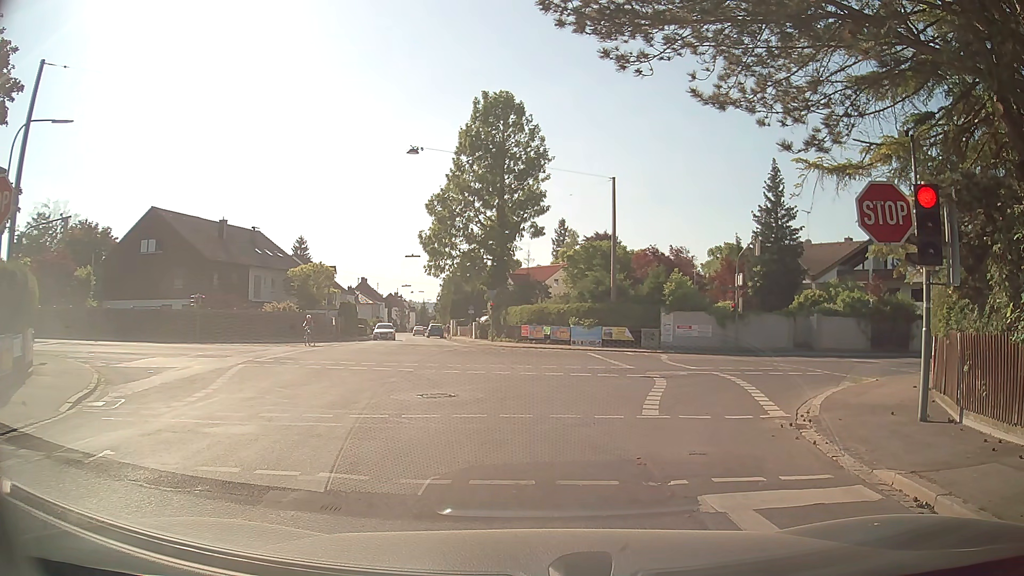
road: secondary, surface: asphalt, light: Day
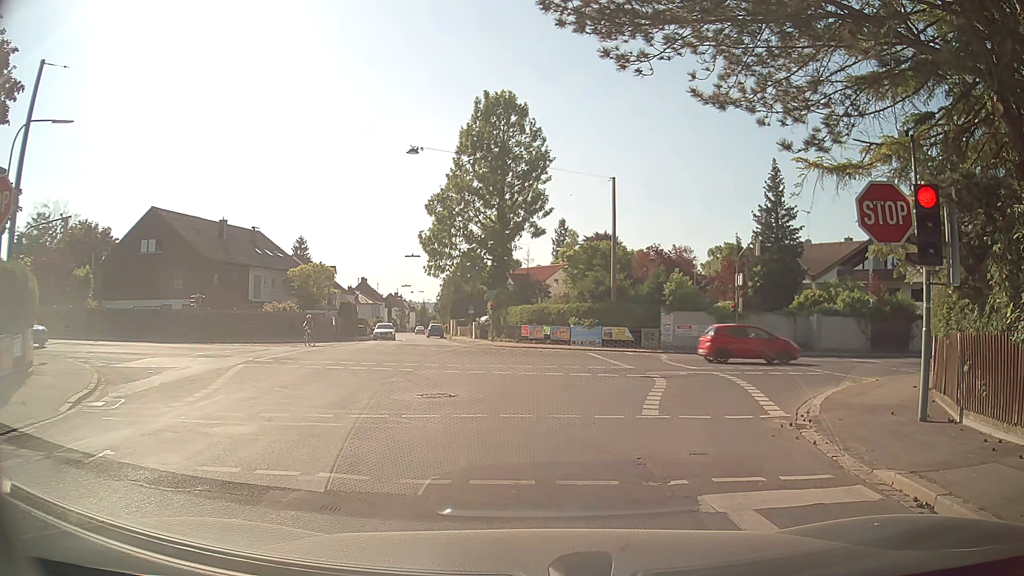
(0.0, 0.0) m; 0°
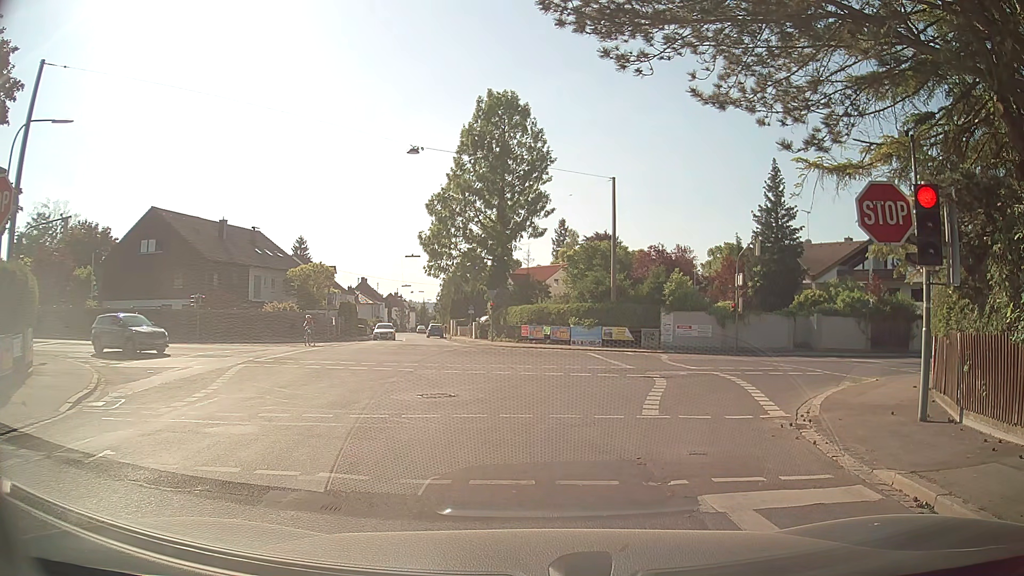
(0.0, 0.0) m; 0°
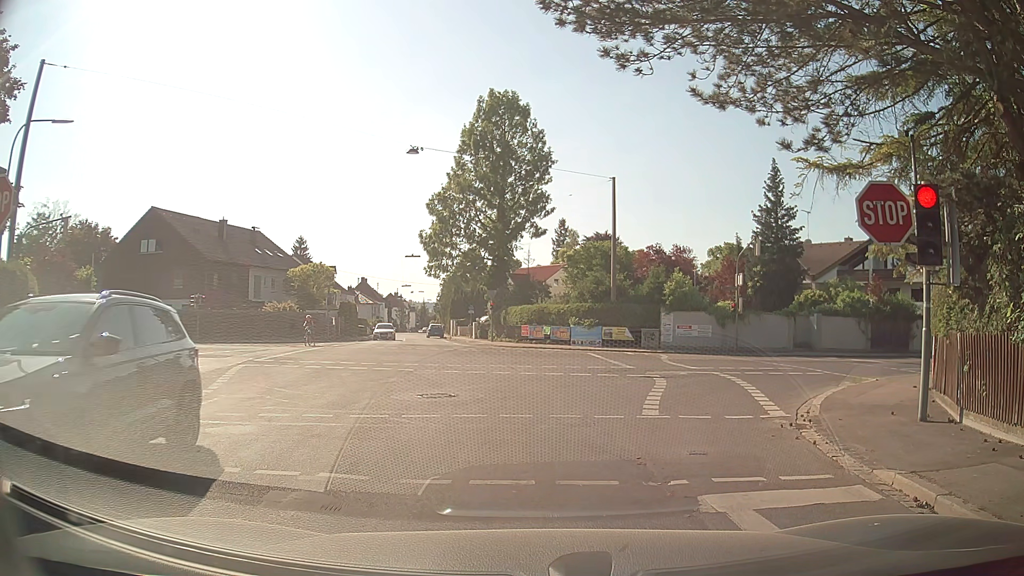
(0.0, 0.0) m; 0°
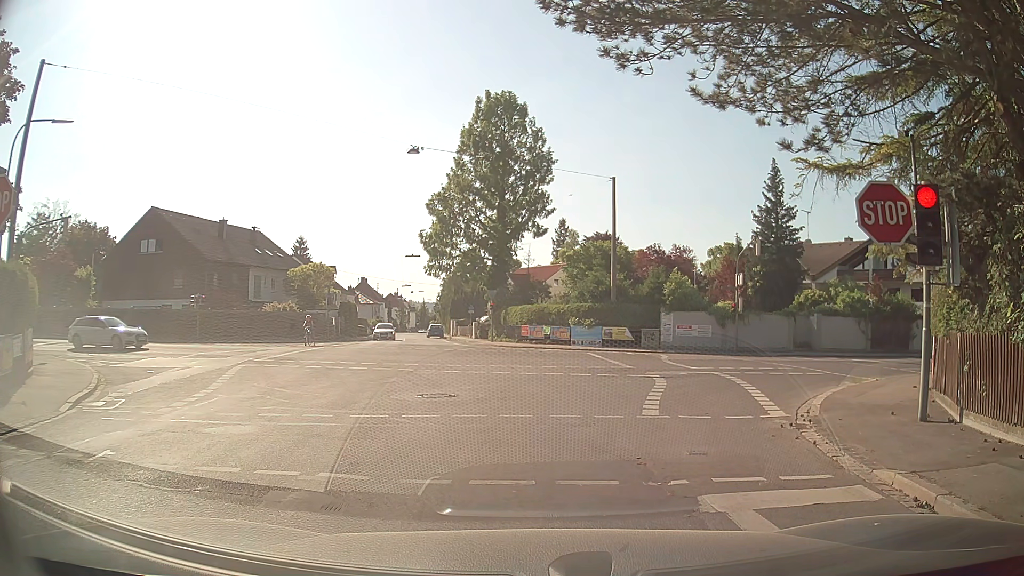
(0.0, 0.0) m; 0°
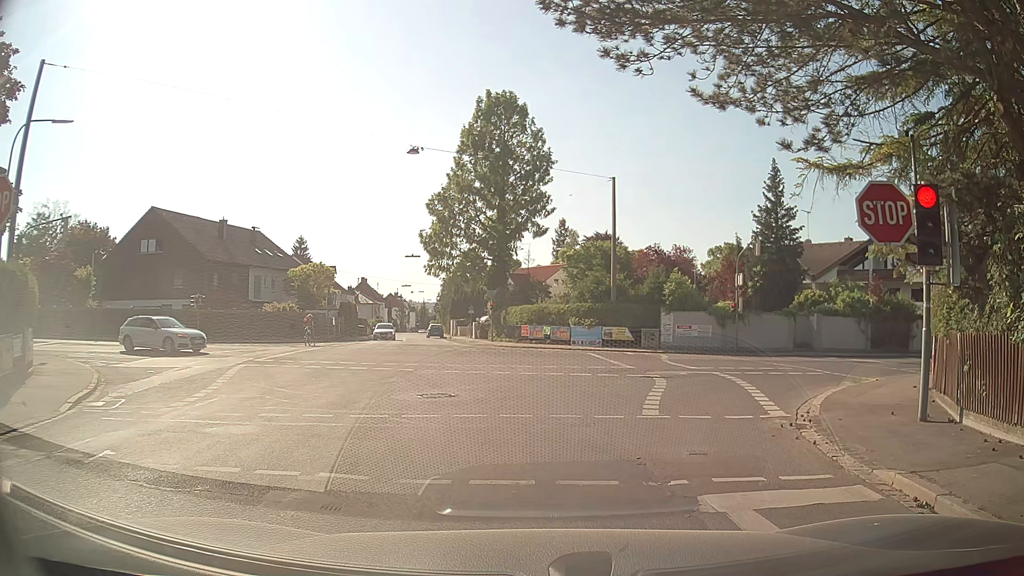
(0.0, 0.0) m; 0°
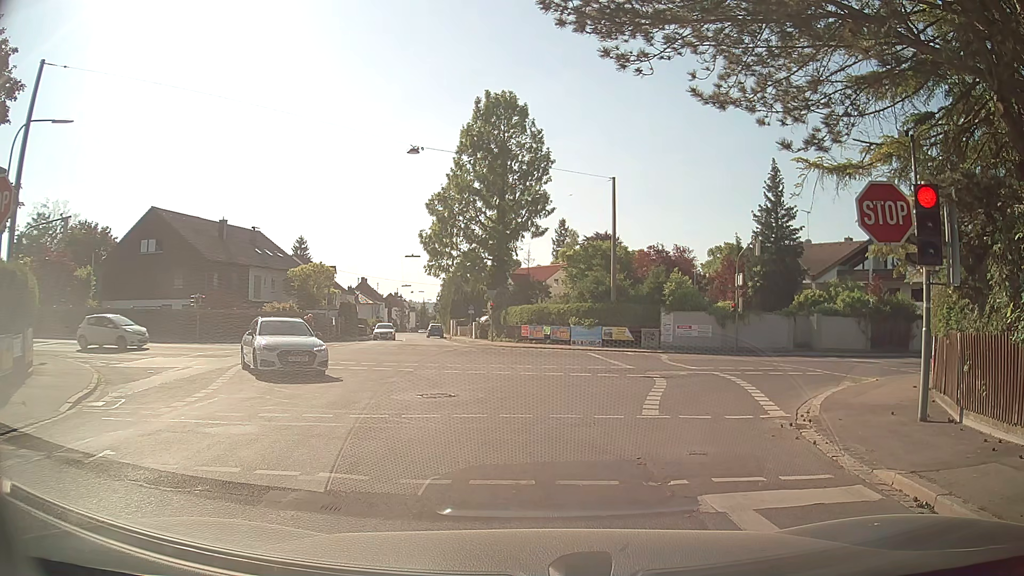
(0.0, 0.0) m; 0°
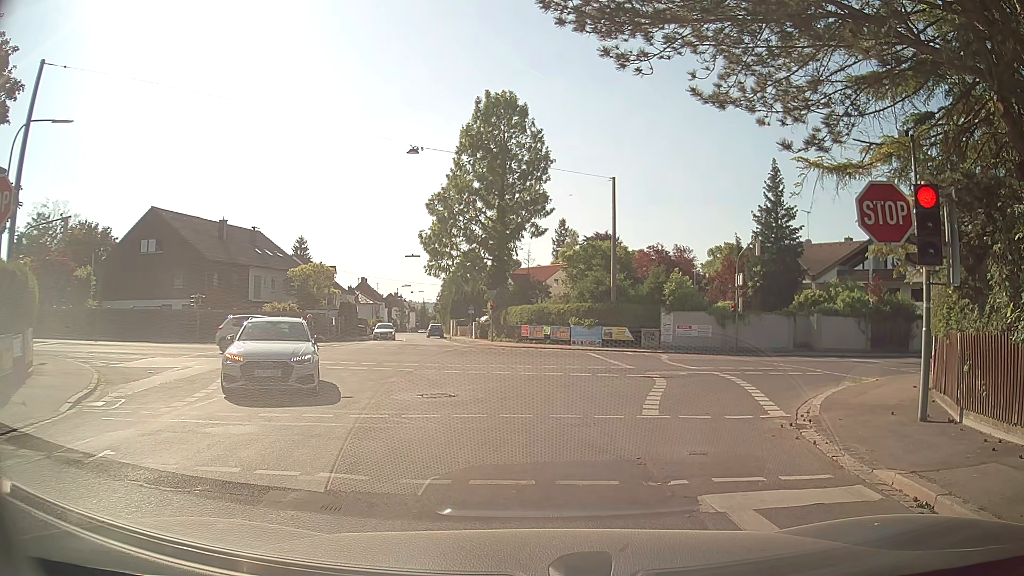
(0.0, 0.0) m; 0°
(-1, +10) (+2, +19) (+9, +26) (+18, +31) (+28, +33) (+38, +35) (+48, +36) (+57, +38) (+67, +40) (+77, +42) m
